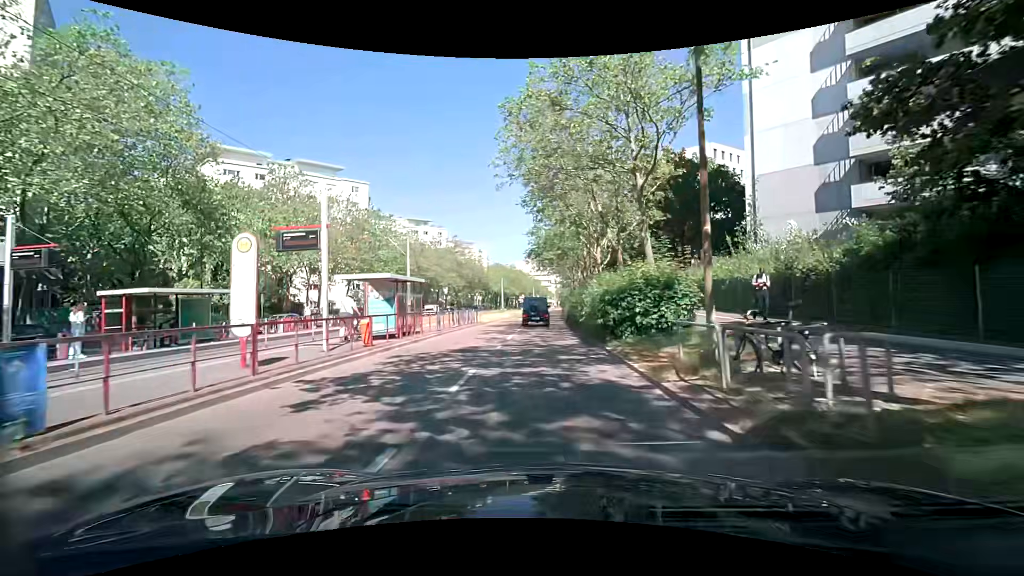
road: tertiary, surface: asphalt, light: Day
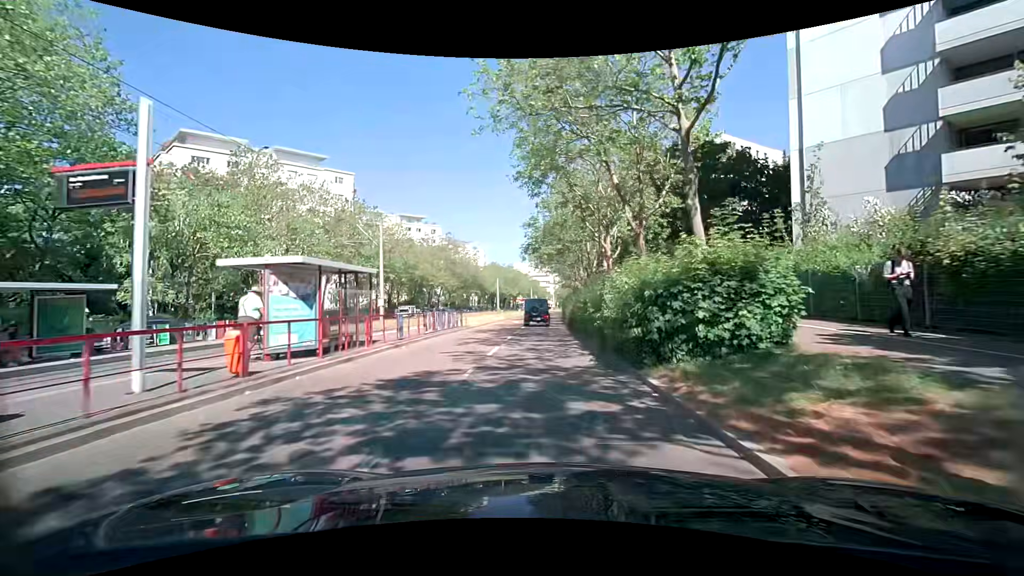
(+0.1, +6.3) m; +1°
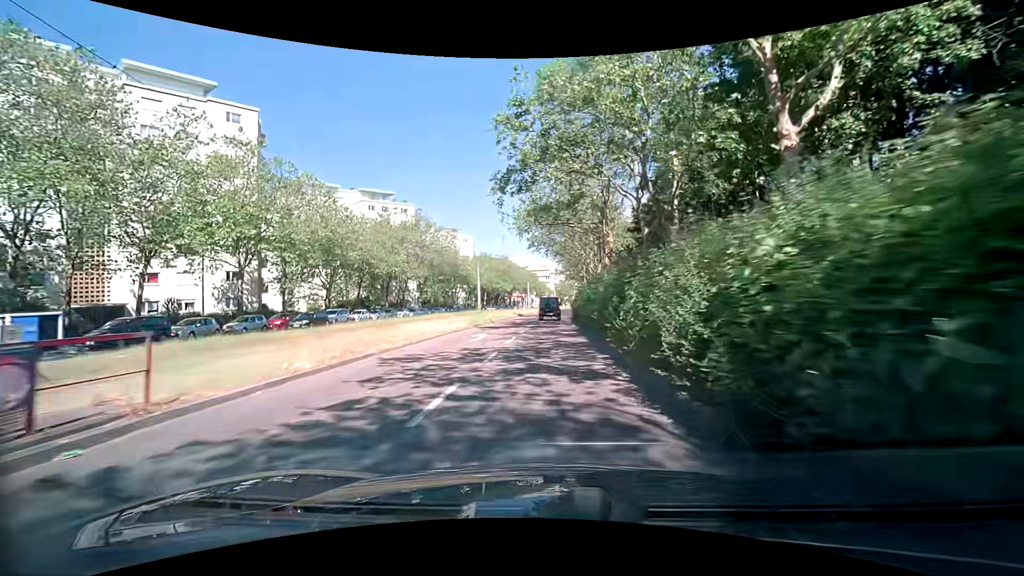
(-0.1, +26.5) m; -1°
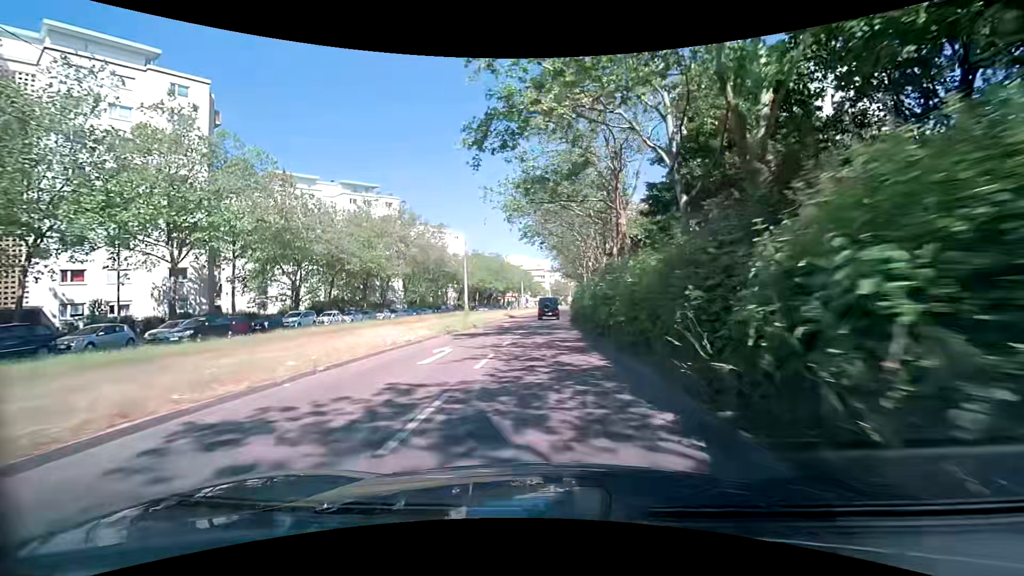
(+0.1, +7.0) m; +1°
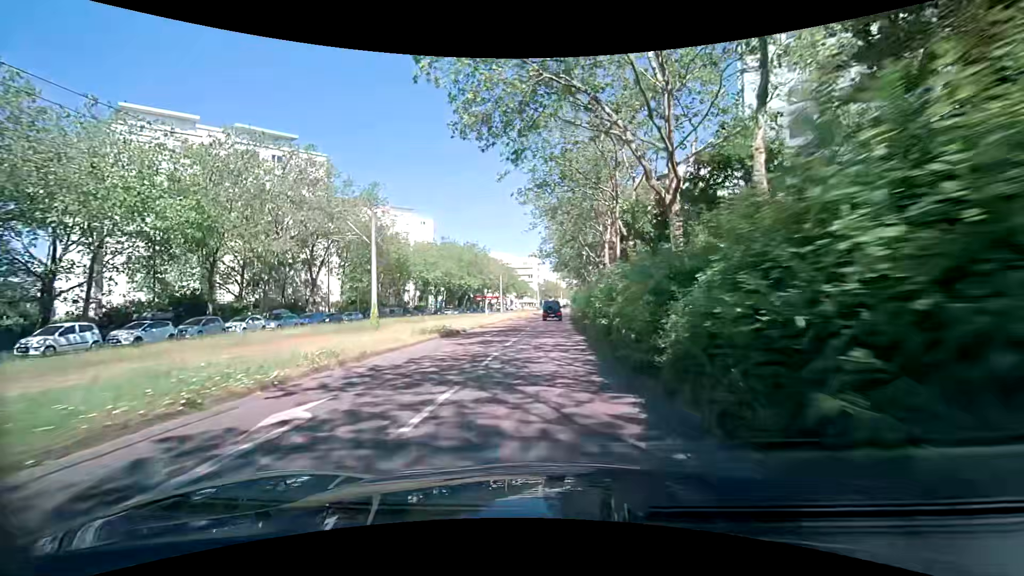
(+0.3, +28.9) m; +1°
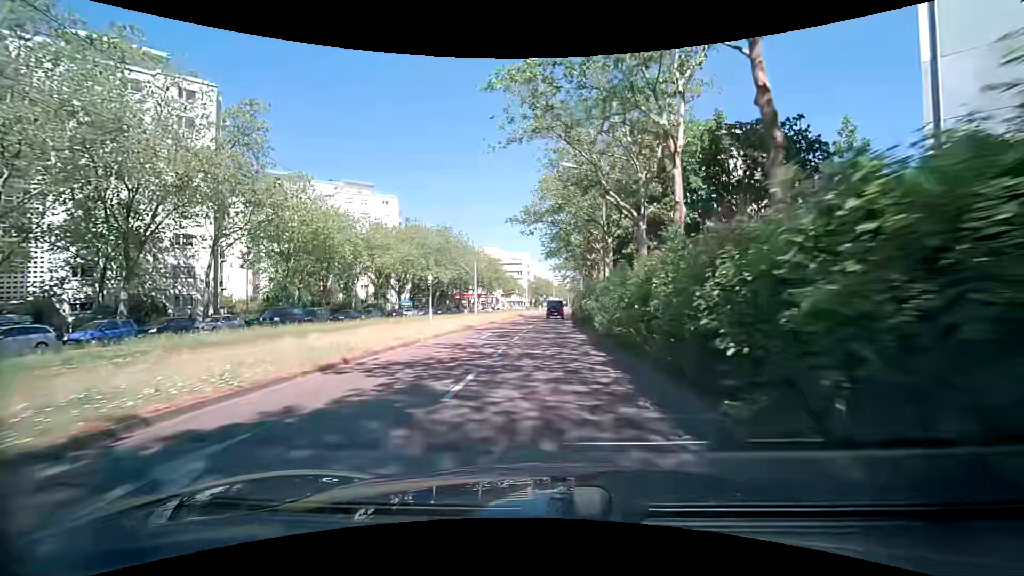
(+0.1, +22.4) m; +1°
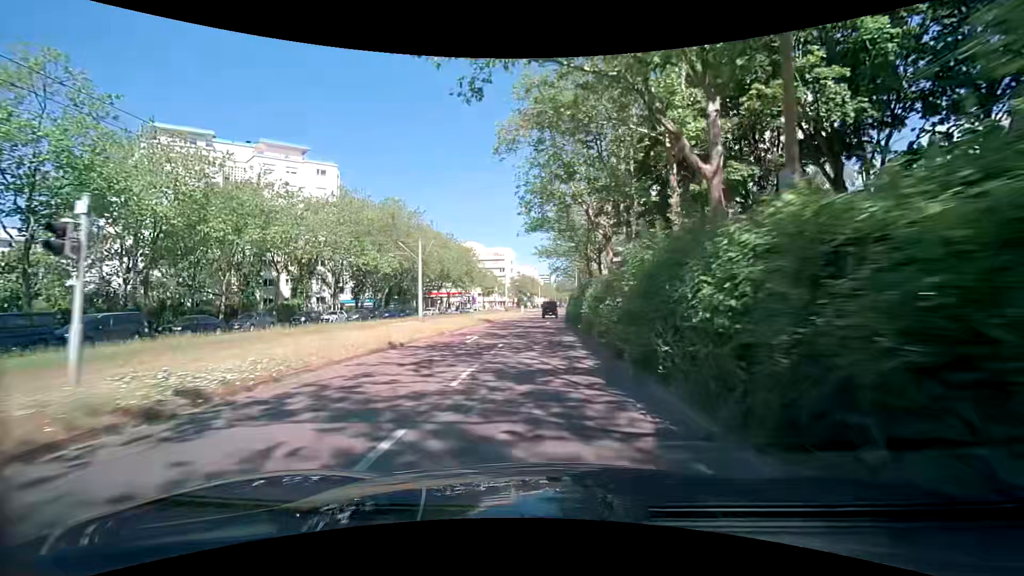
(+0.2, +22.3) m; +1°
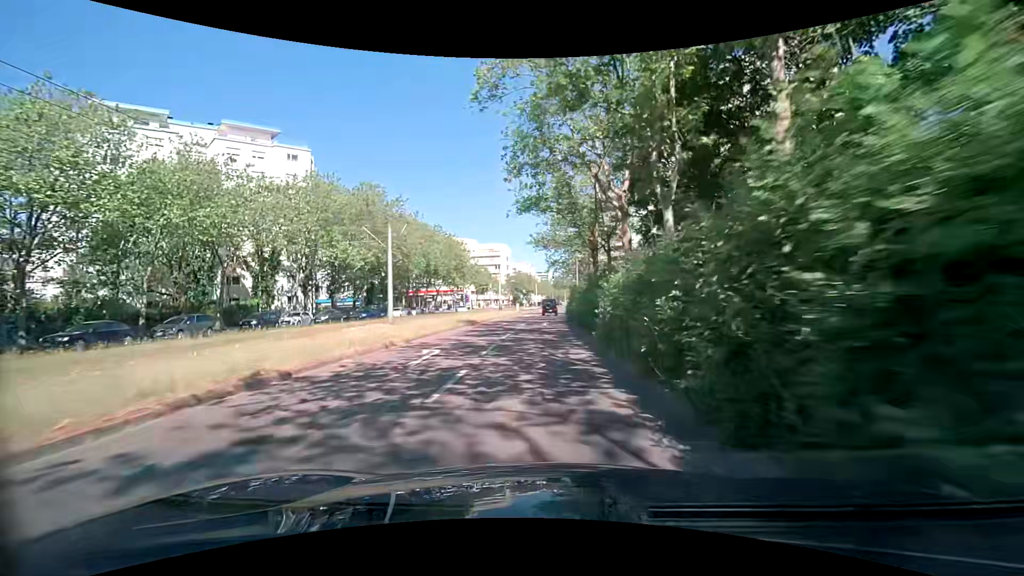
(+0.1, +7.4) m; +1°
(0, +10) (0, +20) (0, +30) (0, +40) (0, +50) (0, +60) (+1, +70) (+1, +80) (+2, +90) (+2, +100) m
